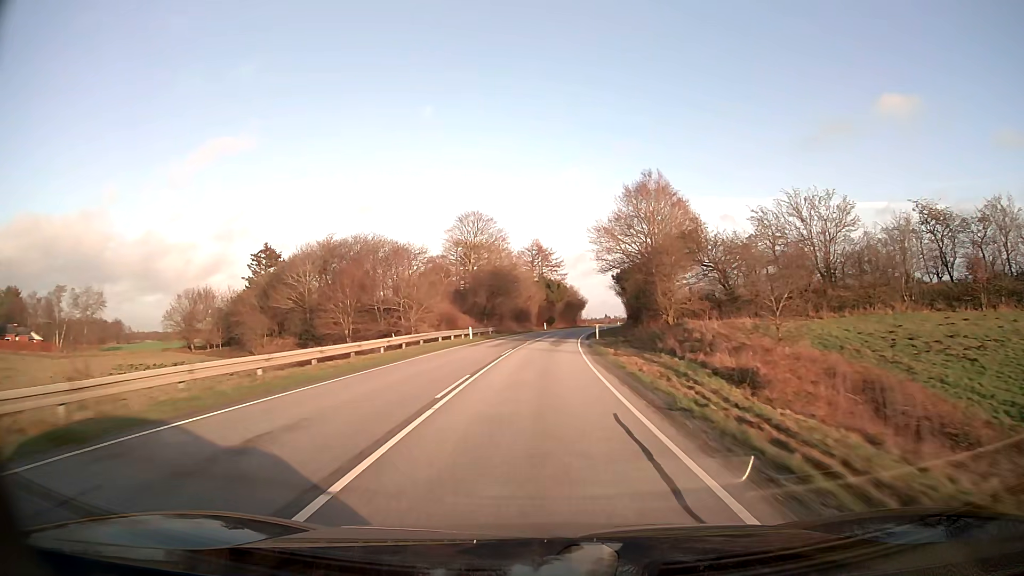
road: secondary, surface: asphalt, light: Day
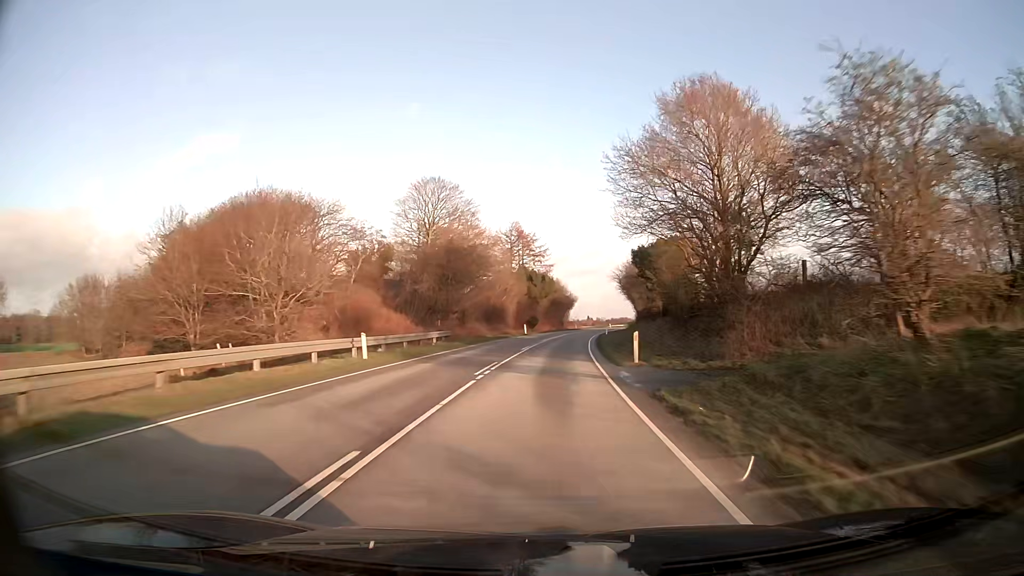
(+0.3, +25.3) m; +2°
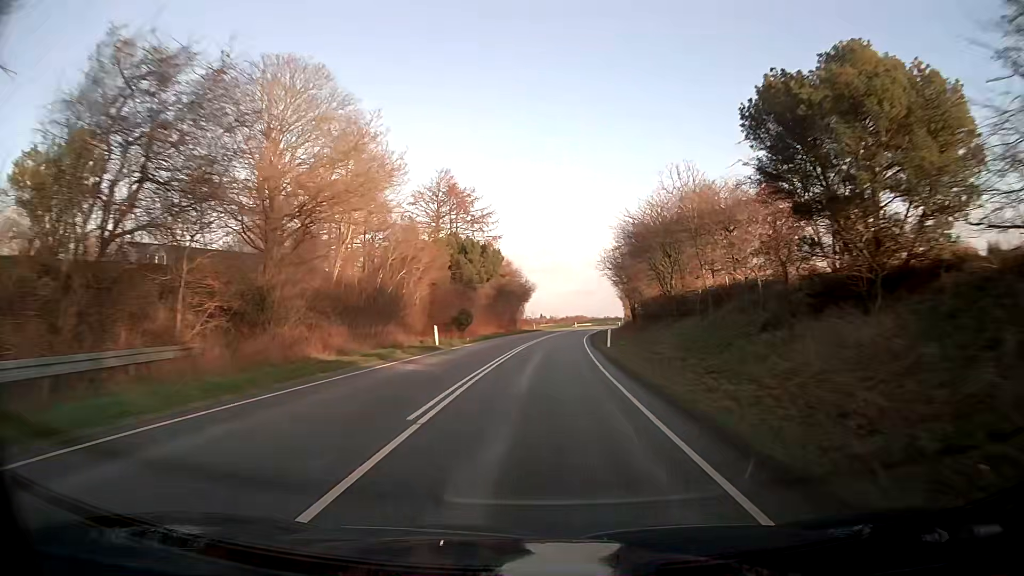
(+1.2, +38.0) m; +4°
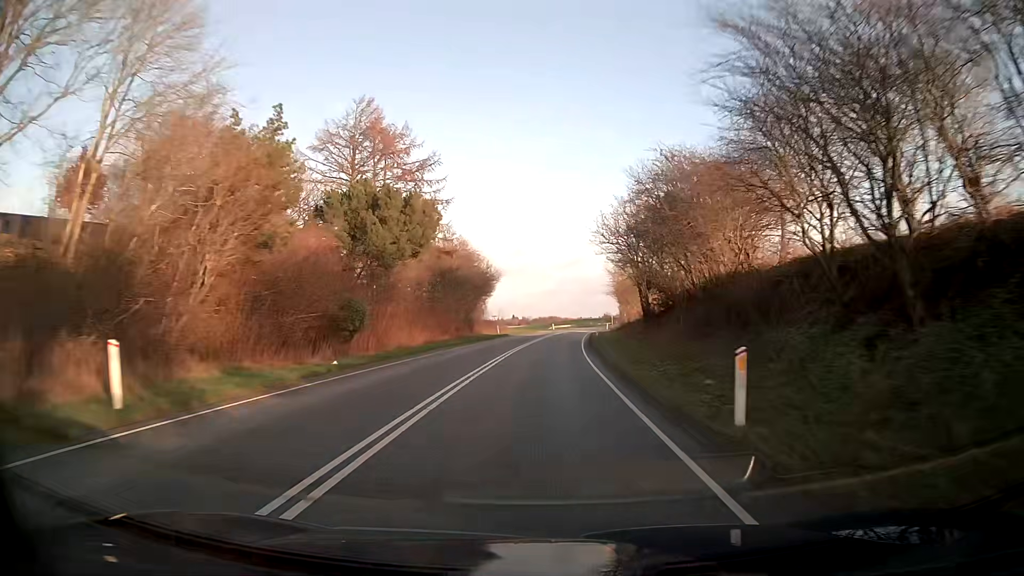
(+0.6, +25.3) m; +3°
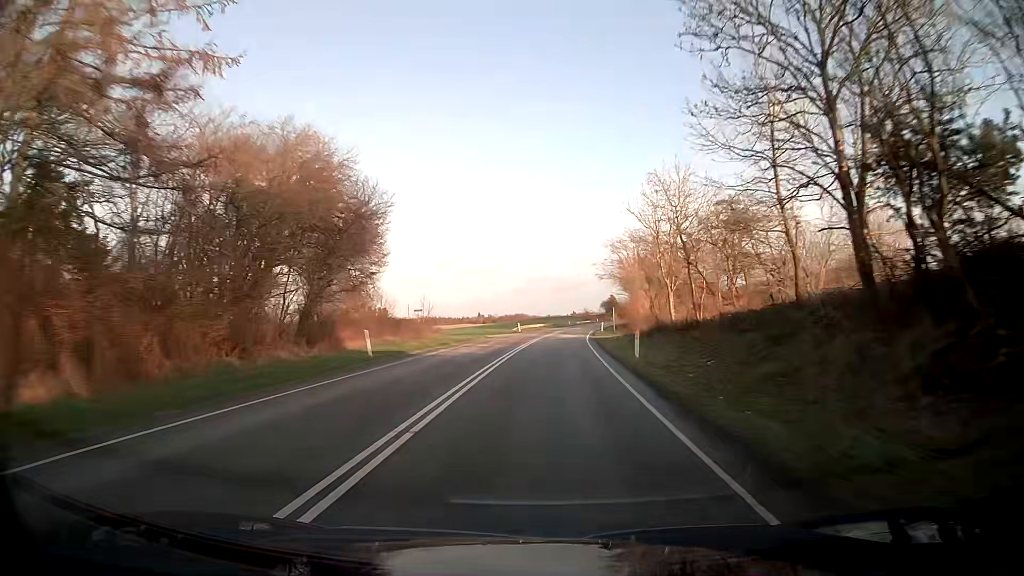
(+0.8, +38.1) m; +3°
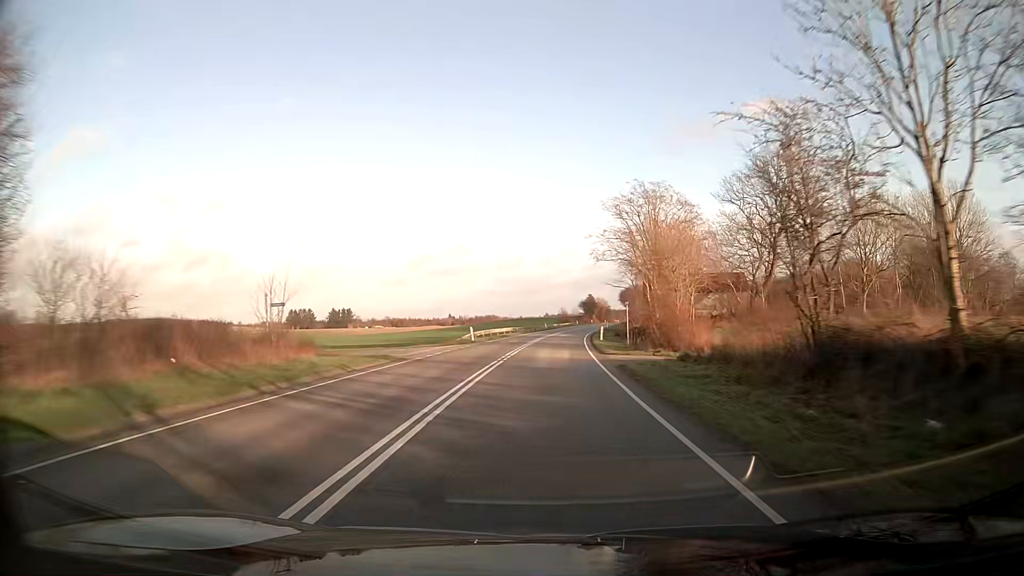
(+0.4, +25.4) m; +2°
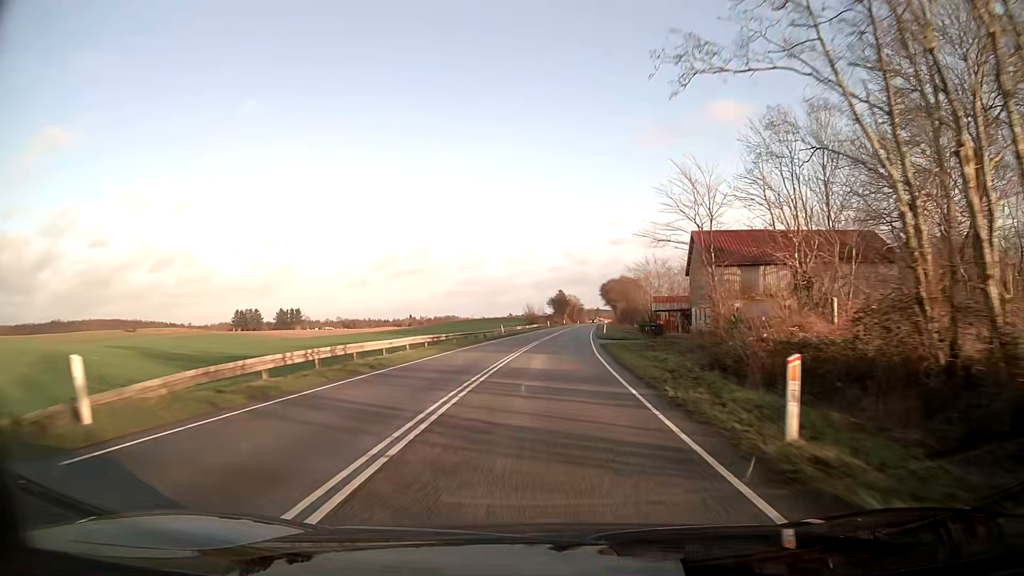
(+1.0, +38.1) m; +3°
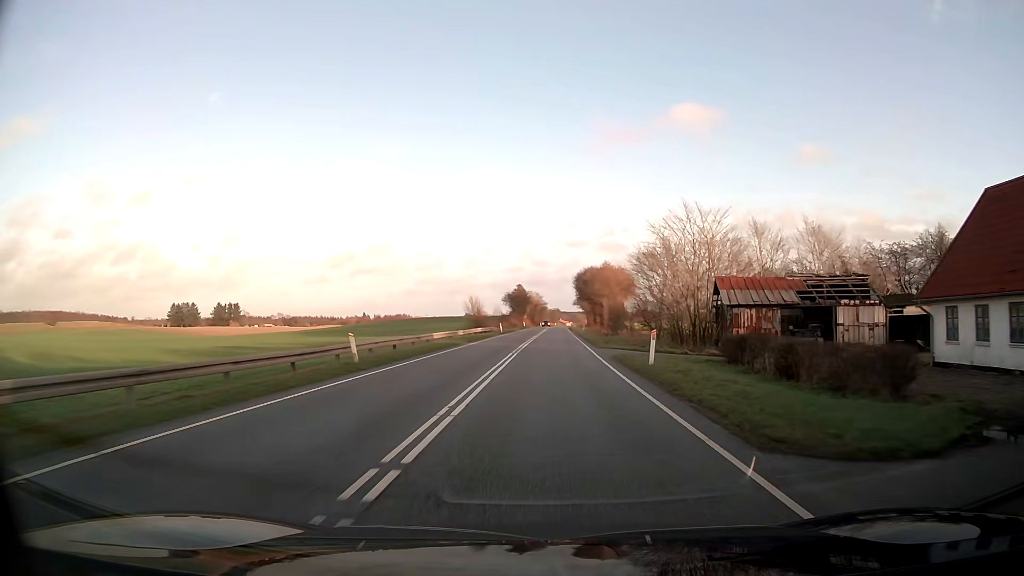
(+1.1, +38.1) m; +3°
(0, +10) (0, +20) (+1, +30) (+1, +40) (+1, +50) (+2, +60) (+2, +70) (+2, +80) (+3, +90) (+3, +100) m
